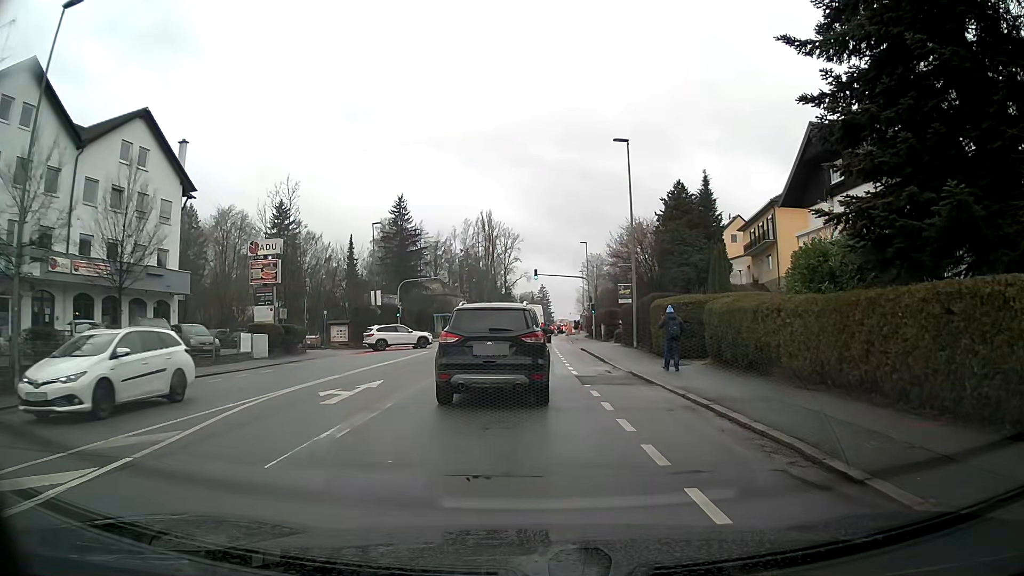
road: tertiary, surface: asphalt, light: Day
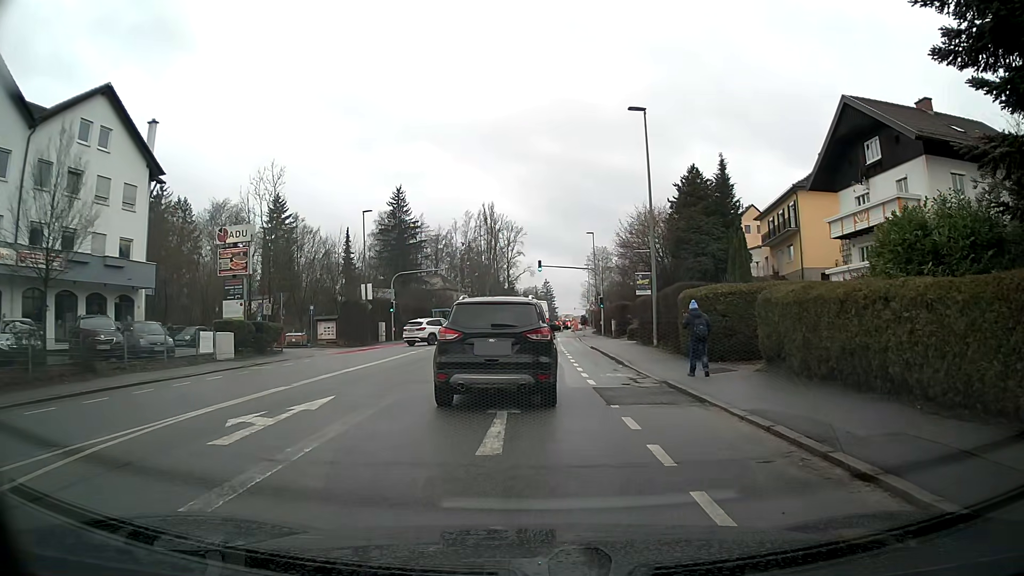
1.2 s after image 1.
(0.0, +4.3) m; 0°
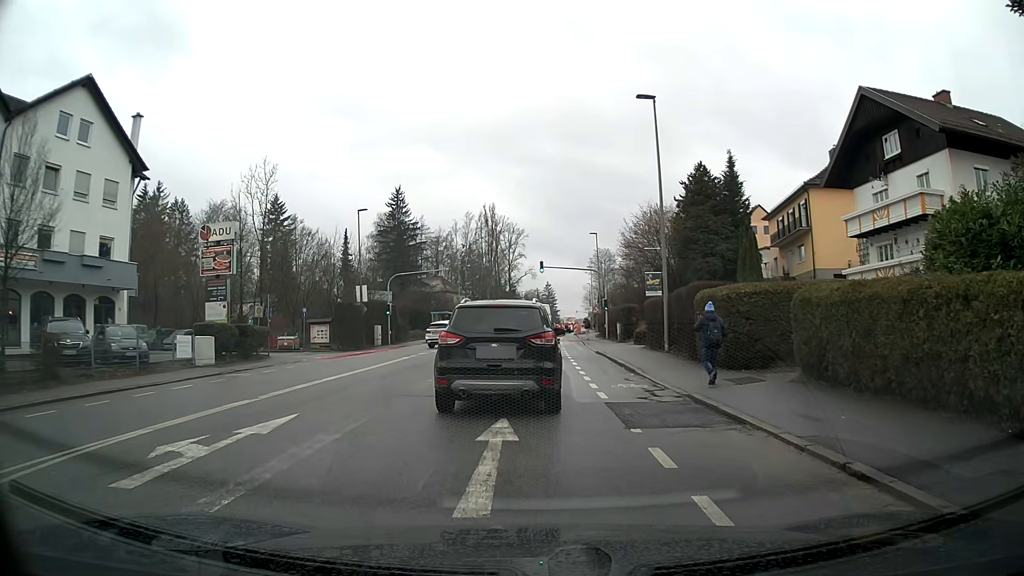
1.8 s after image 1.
(0.0, +2.0) m; -1°
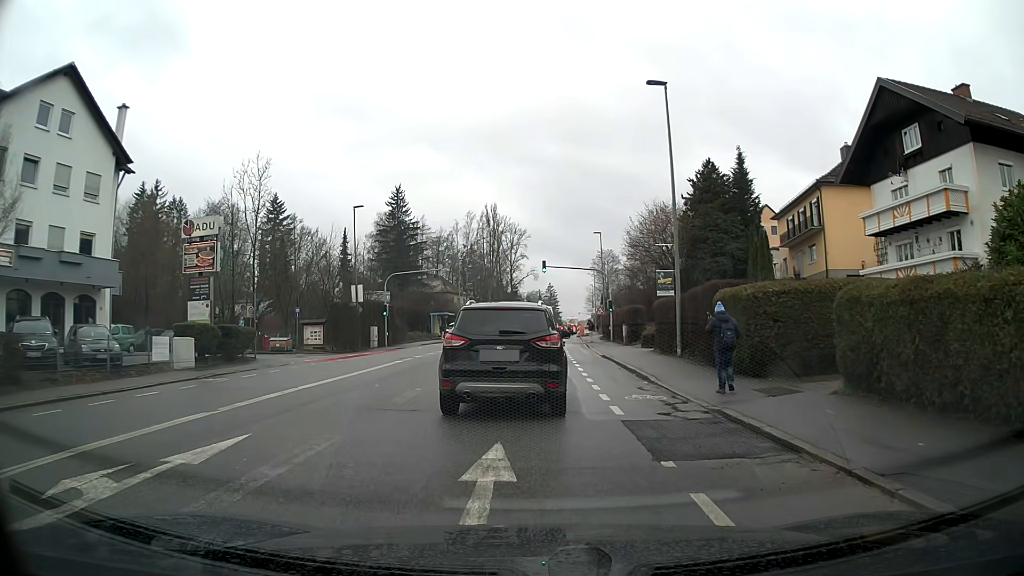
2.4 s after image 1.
(0.0, +1.9) m; 0°
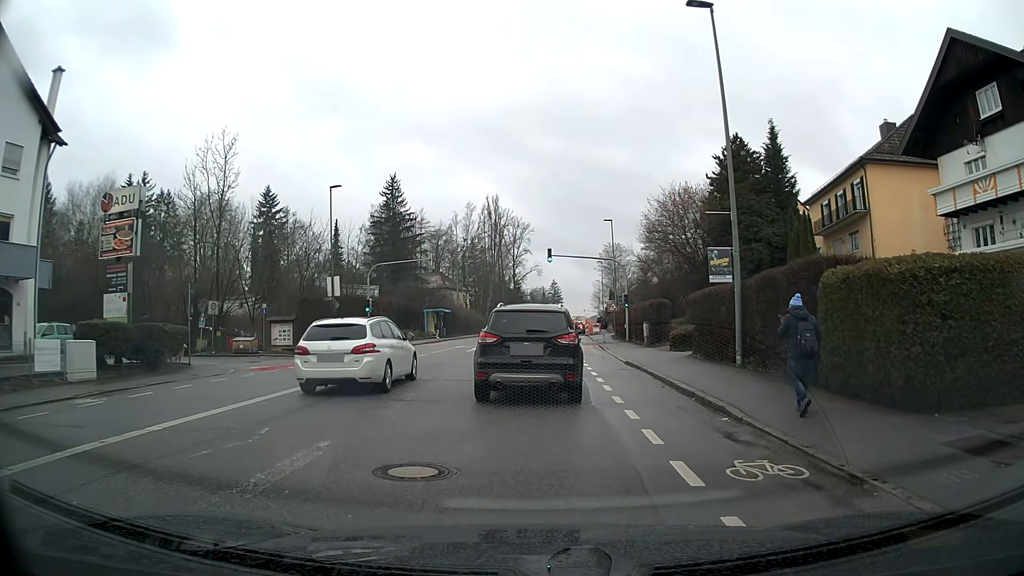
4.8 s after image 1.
(0.0, +6.6) m; +1°
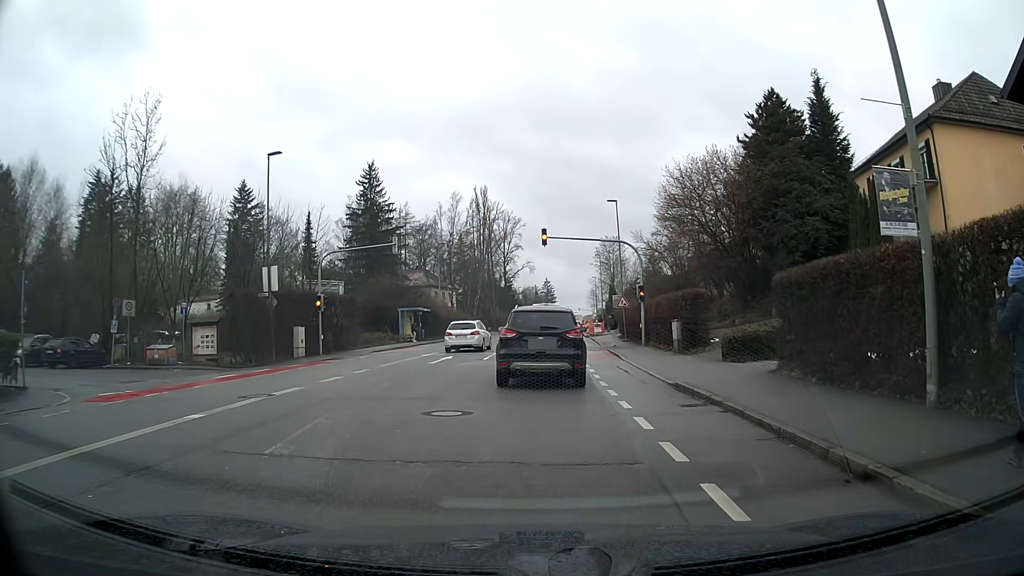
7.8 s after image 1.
(0.0, +9.3) m; +1°
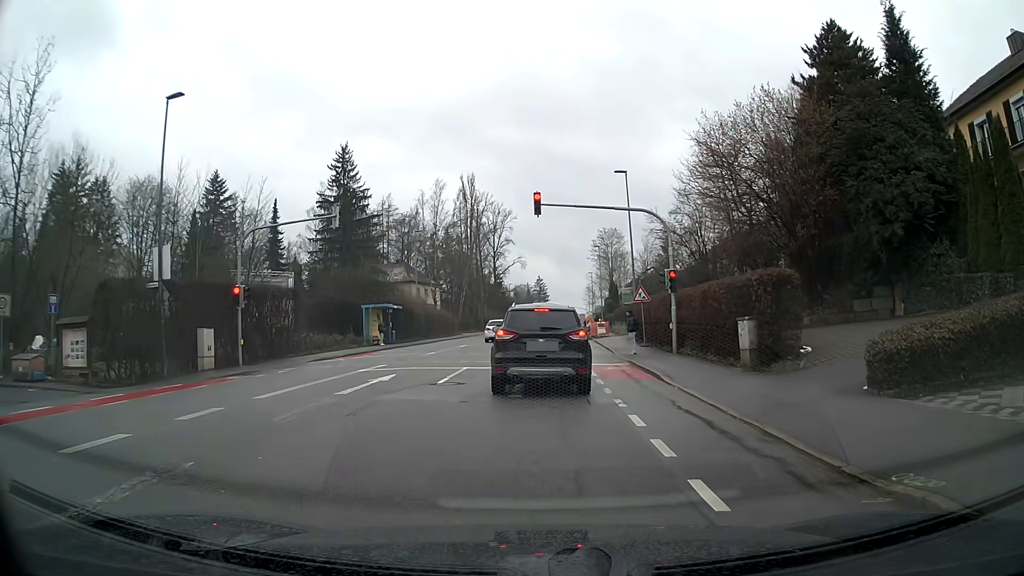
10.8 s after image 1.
(+0.1, +9.7) m; 0°
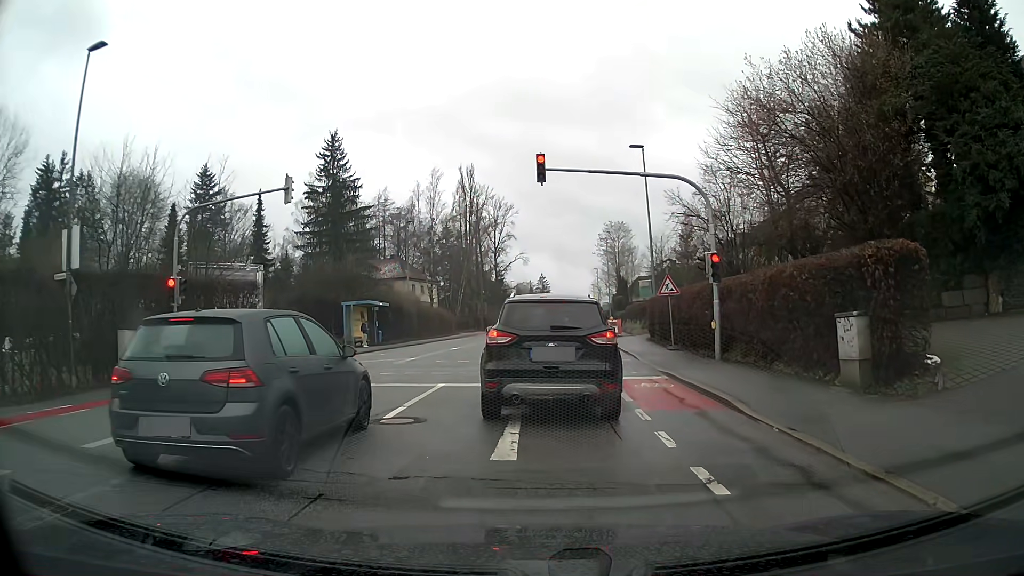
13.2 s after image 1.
(0.0, +5.6) m; 0°
(0, +10) (0, +20) (0, +30) (+1, +40) (+2, +50) (+3, +60) (+4, +70) (+5, +80) (+6, +90) (+6, +100) m
